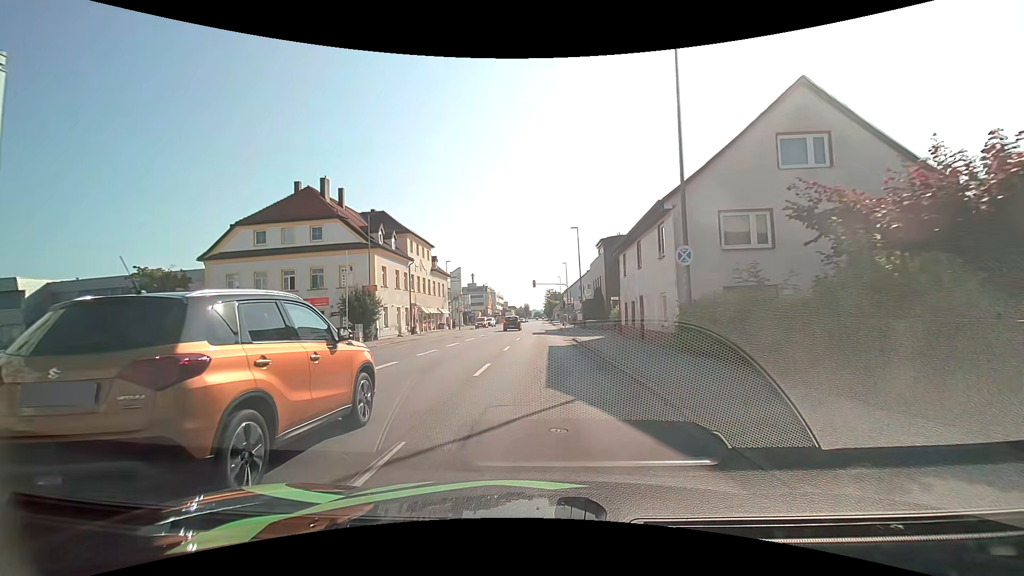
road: tertiary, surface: asphalt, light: Day
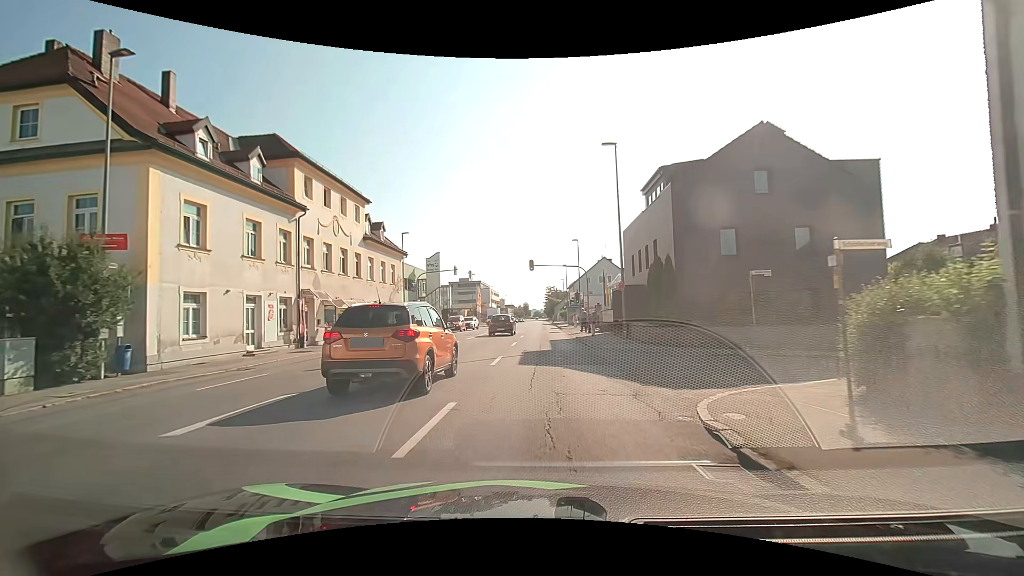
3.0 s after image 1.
(-0.2, +24.7) m; 0°
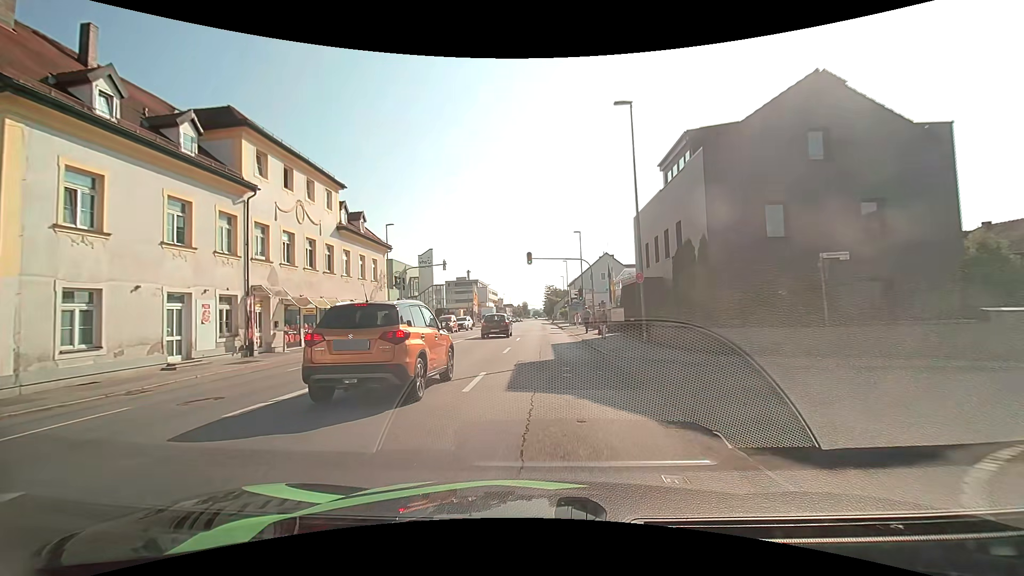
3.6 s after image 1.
(0.0, +4.9) m; 0°
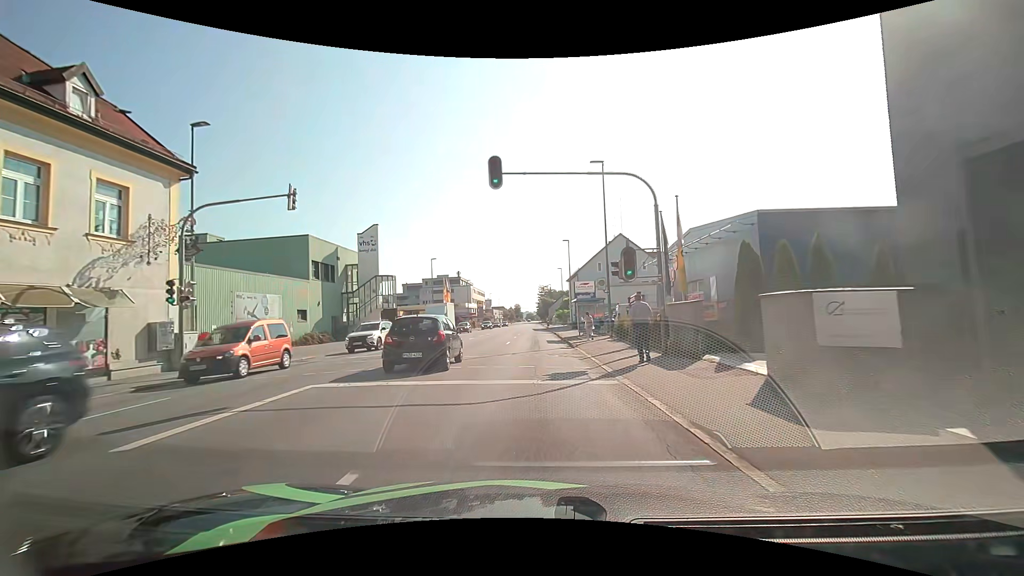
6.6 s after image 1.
(+0.4, +25.4) m; 0°
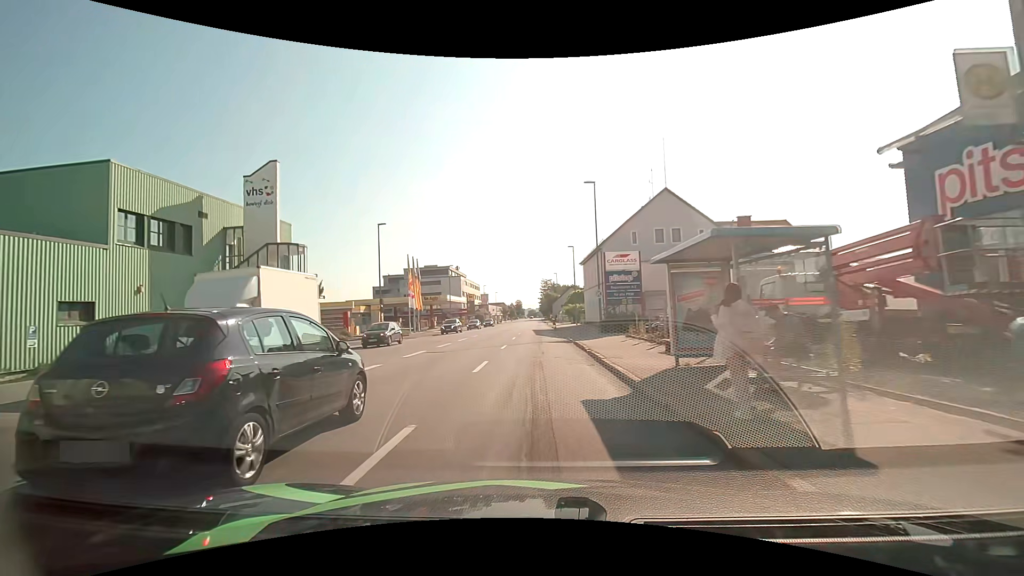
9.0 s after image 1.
(+0.2, +24.2) m; +1°
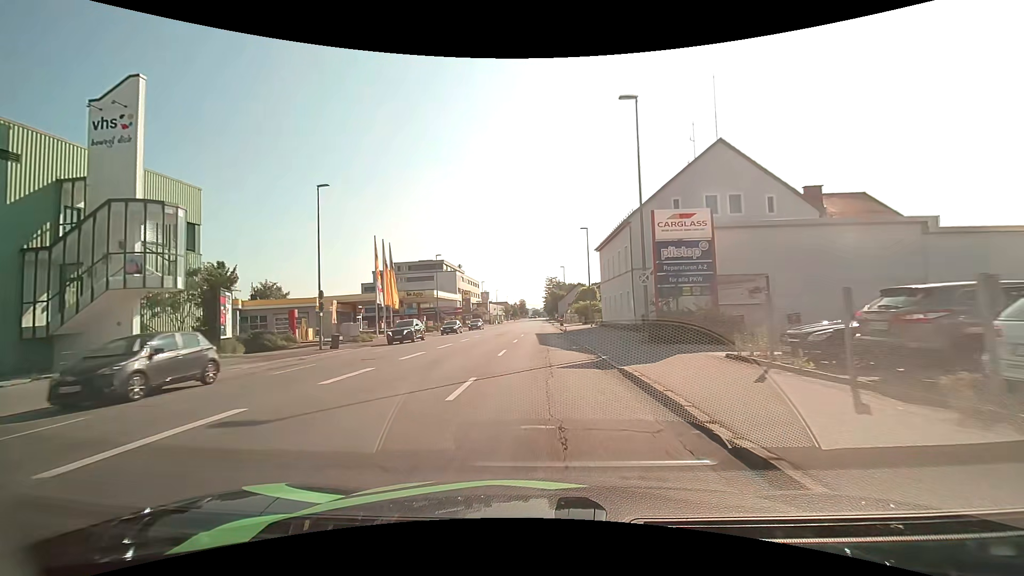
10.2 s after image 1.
(-0.1, +13.3) m; -1°
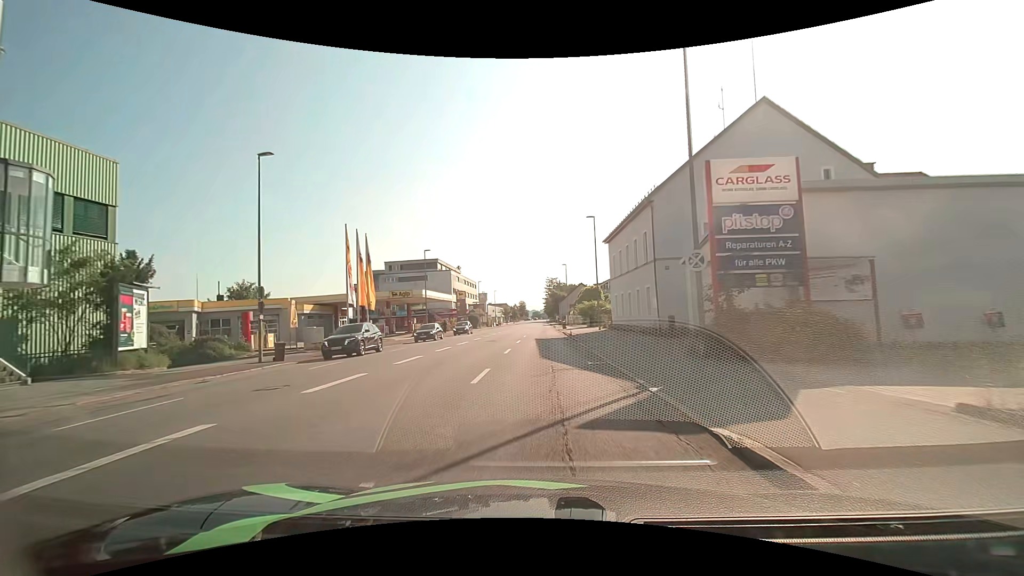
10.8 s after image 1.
(0.0, +6.8) m; 0°
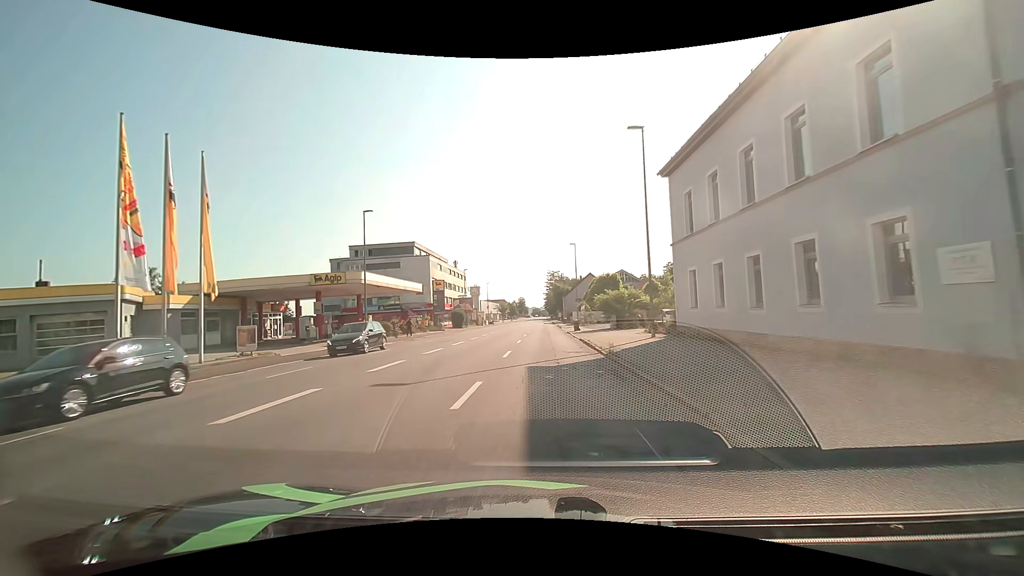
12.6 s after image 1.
(0.0, +21.0) m; 0°
(0, +10) (0, +20) (-1, +30) (-1, +40) (-1, +50) (-2, +60) (-2, +70) (-2, +80) (-1, +90) (-1, +100) m
